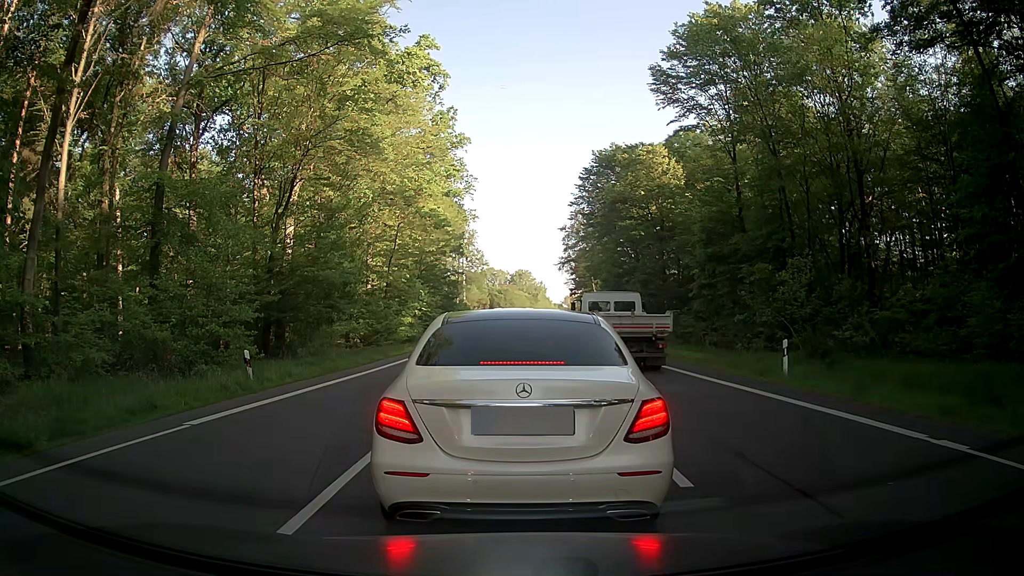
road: primary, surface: asphalt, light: Day
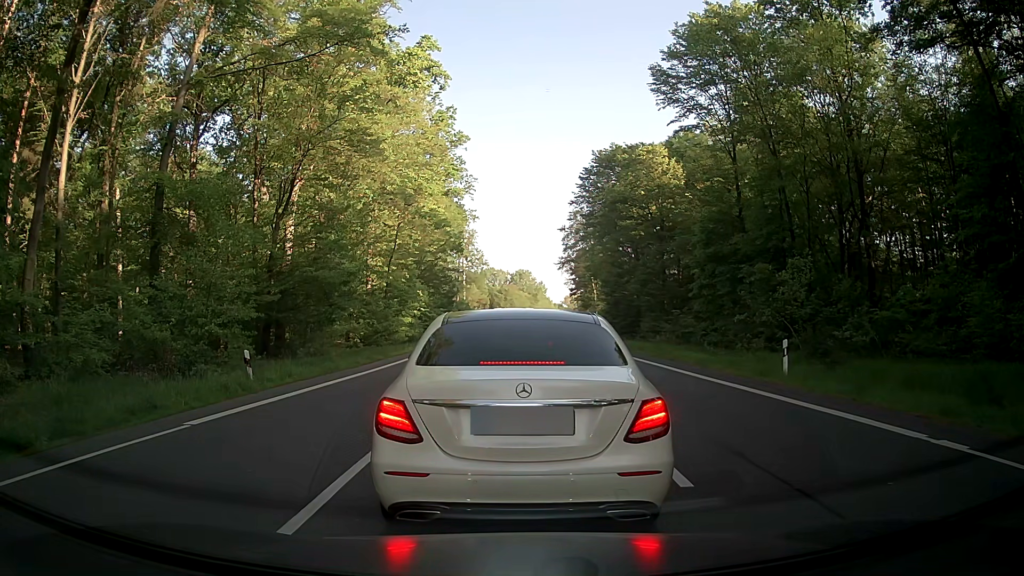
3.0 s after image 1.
(0.0, 0.0) m; 0°
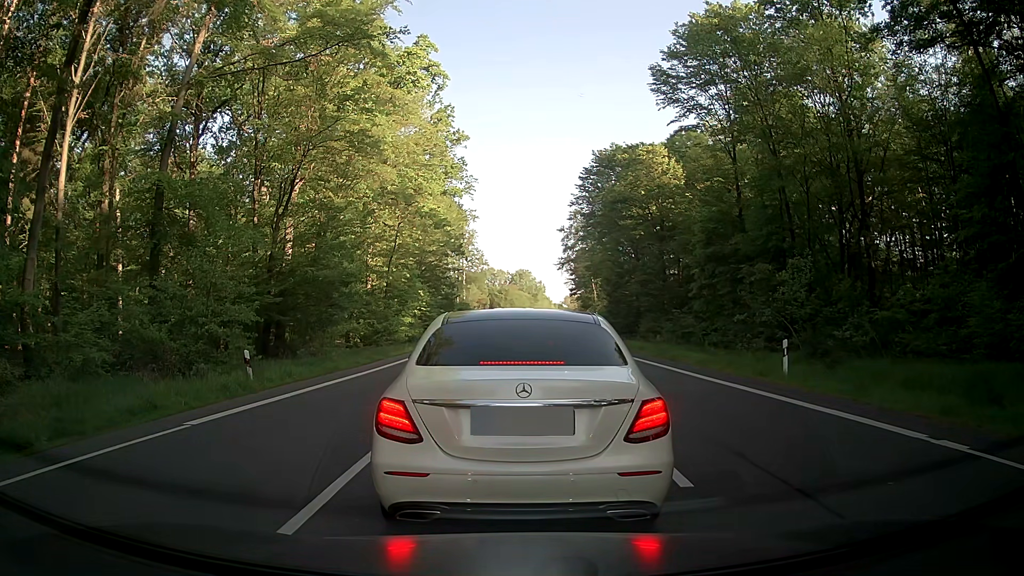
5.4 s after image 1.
(0.0, 0.0) m; 0°
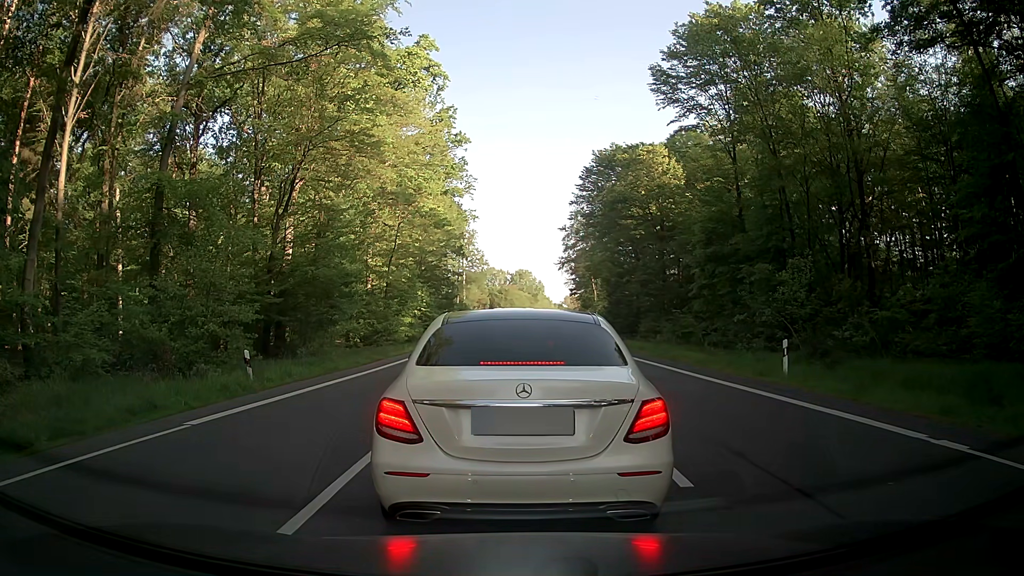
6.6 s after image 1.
(0.0, 0.0) m; 0°
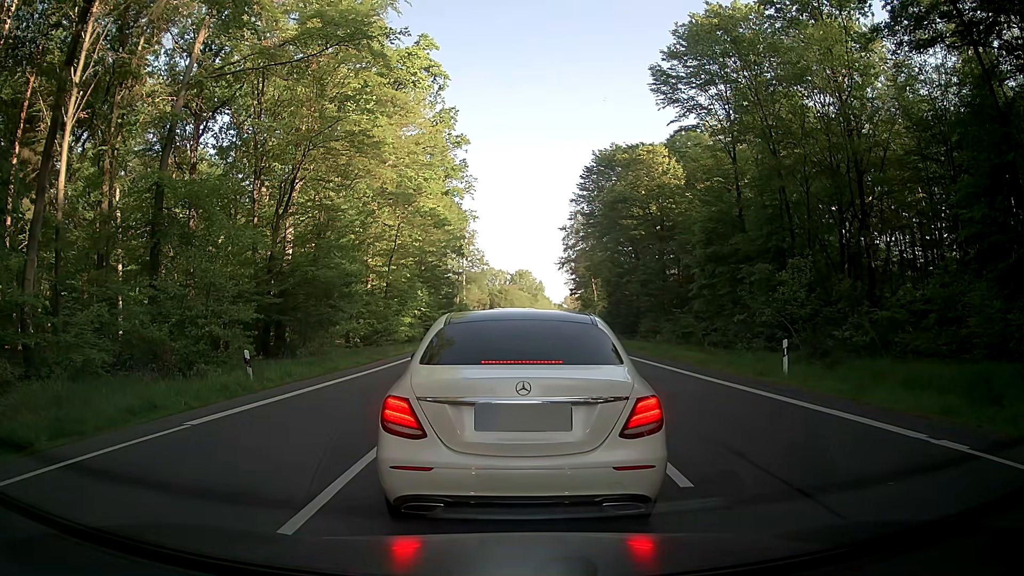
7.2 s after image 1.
(0.0, 0.0) m; 0°
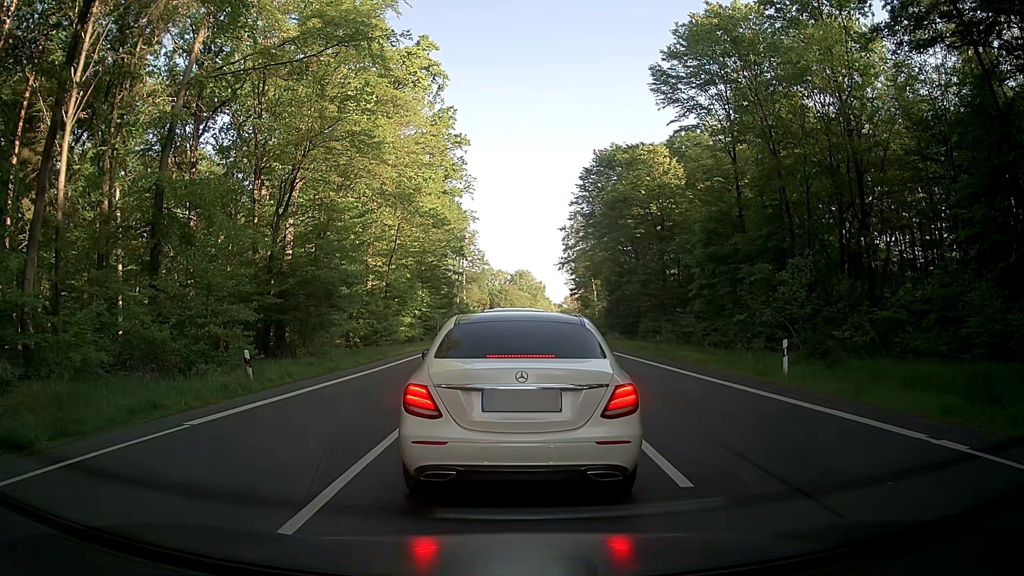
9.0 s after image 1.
(0.0, 0.0) m; 0°
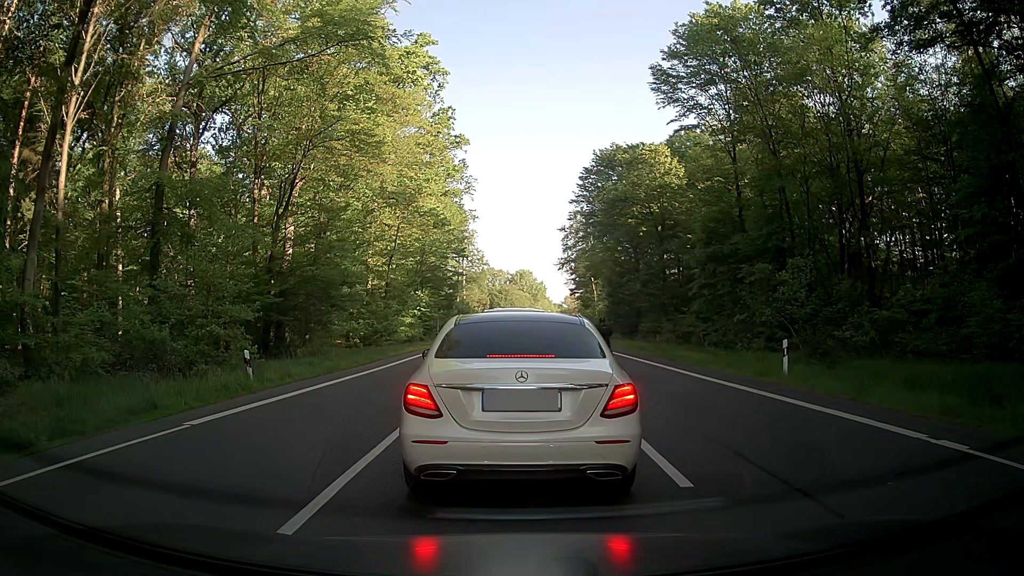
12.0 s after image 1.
(0.0, 0.0) m; 0°
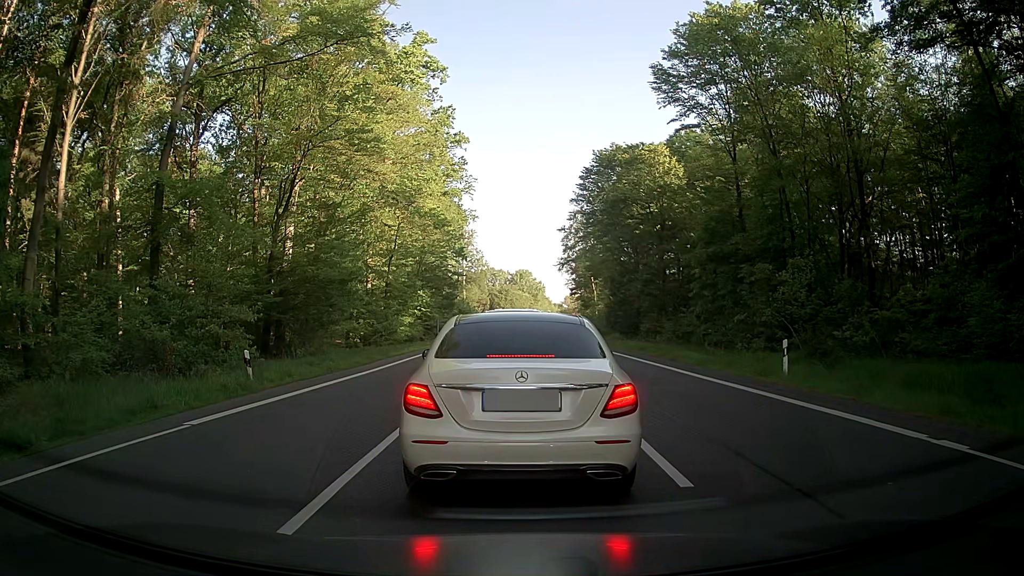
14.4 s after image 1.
(0.0, 0.0) m; 0°
